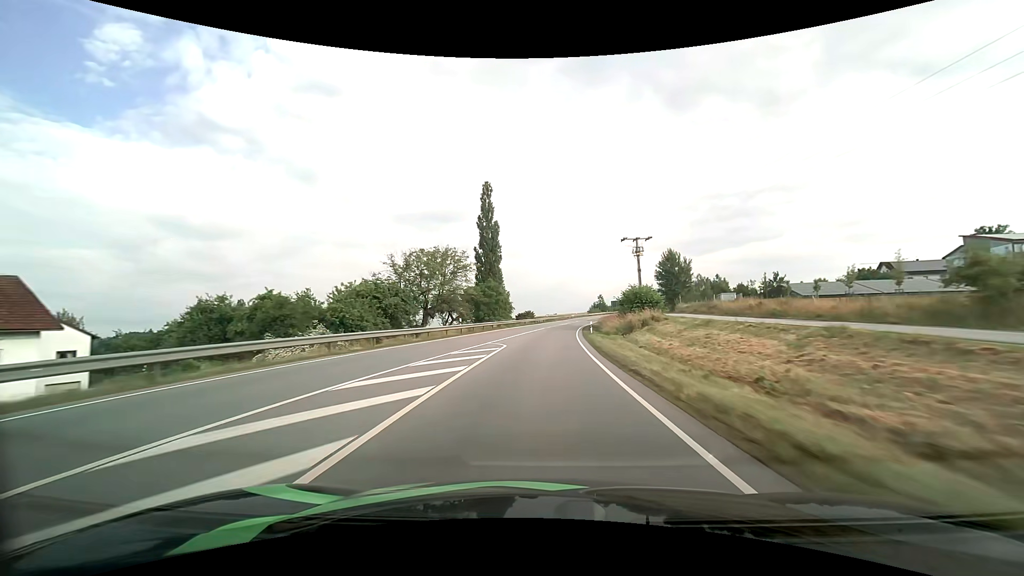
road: primary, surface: asphalt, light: Day
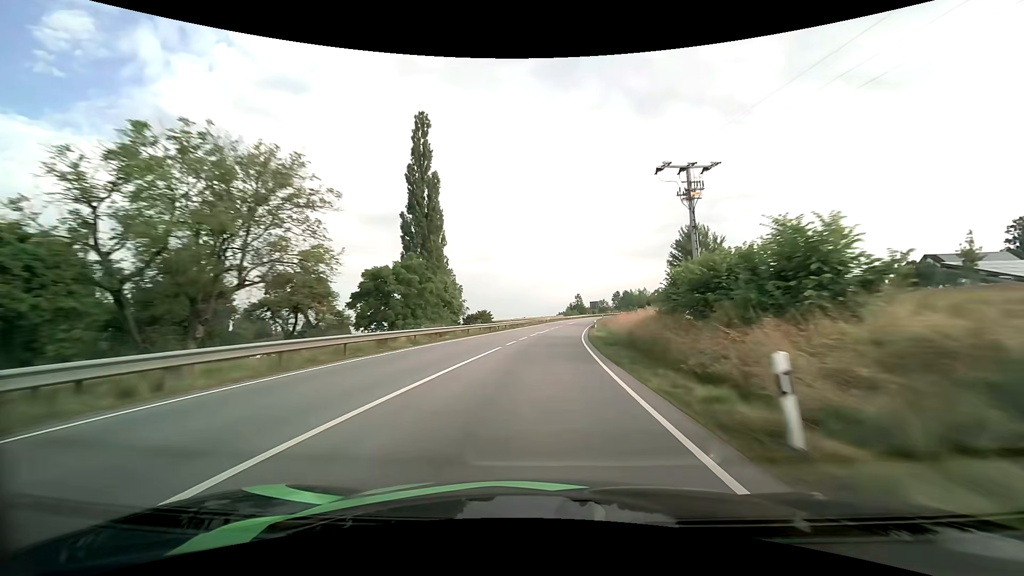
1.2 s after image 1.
(+1.0, +33.4) m; +3°
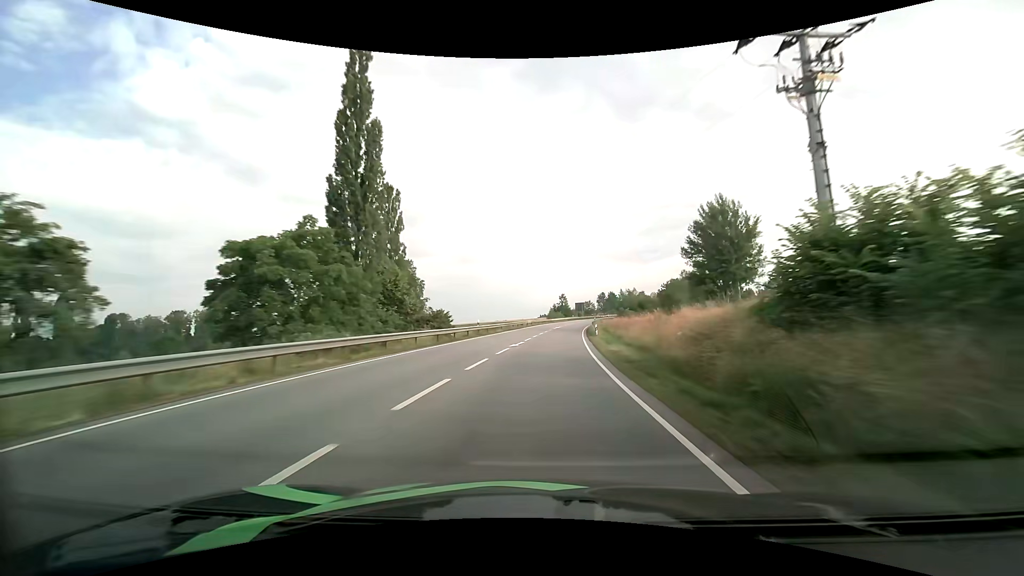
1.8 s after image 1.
(+0.3, +16.6) m; +2°
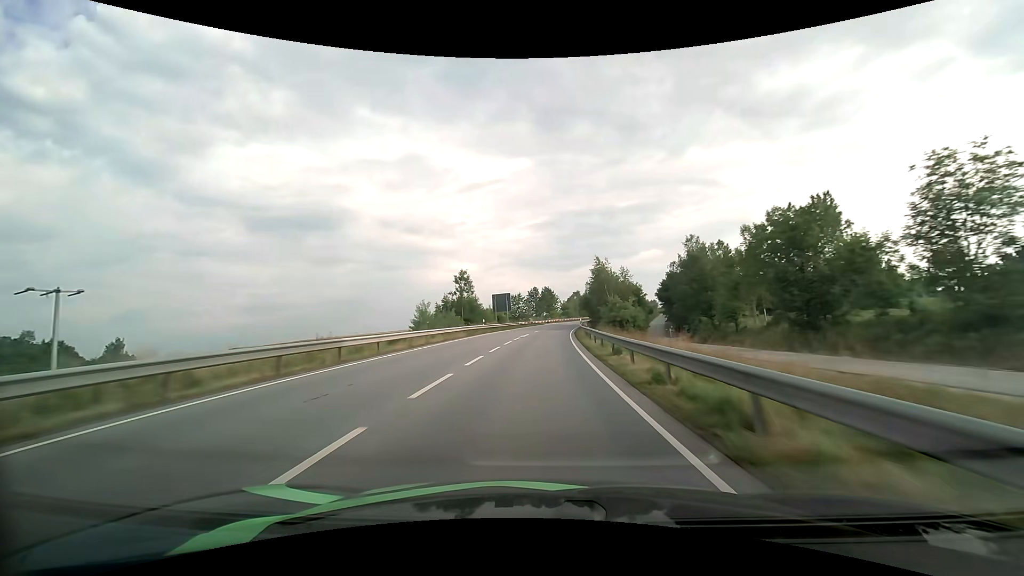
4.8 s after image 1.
(+6.5, +82.6) m; +9°
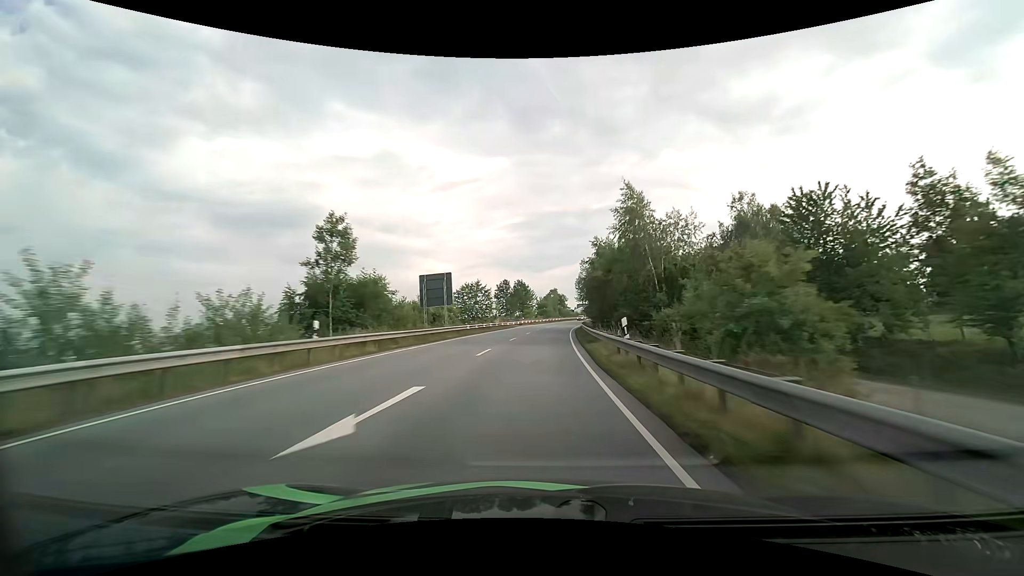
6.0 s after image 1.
(+0.8, +33.2) m; +3°
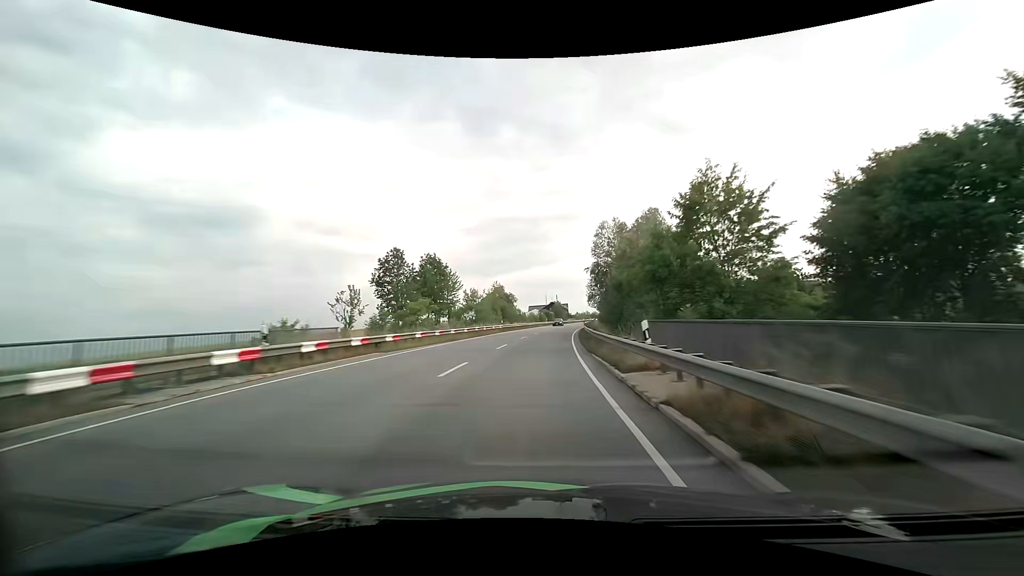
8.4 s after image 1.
(+3.4, +66.3) m; +6°
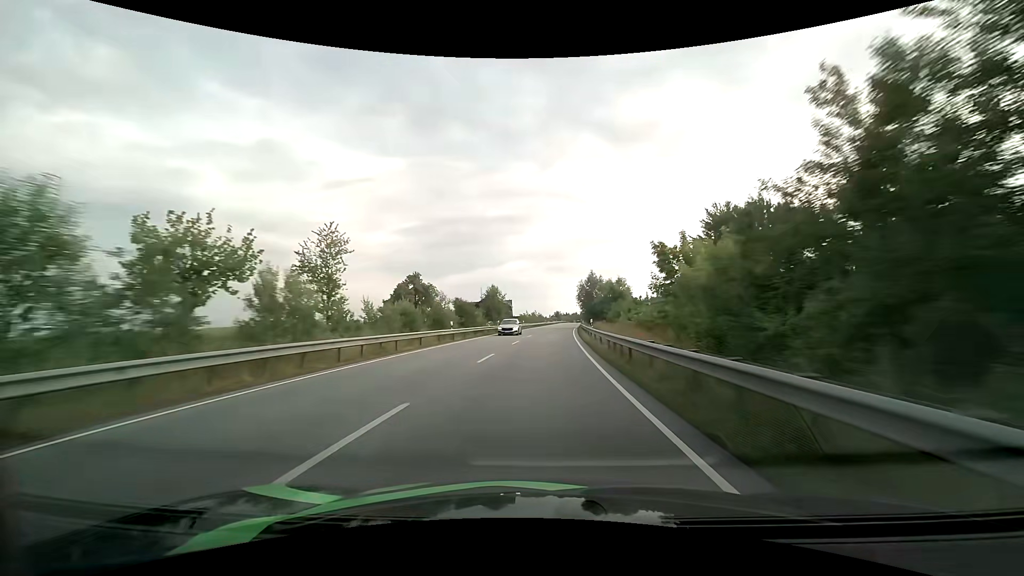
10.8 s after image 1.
(+3.7, +66.5) m; +7°
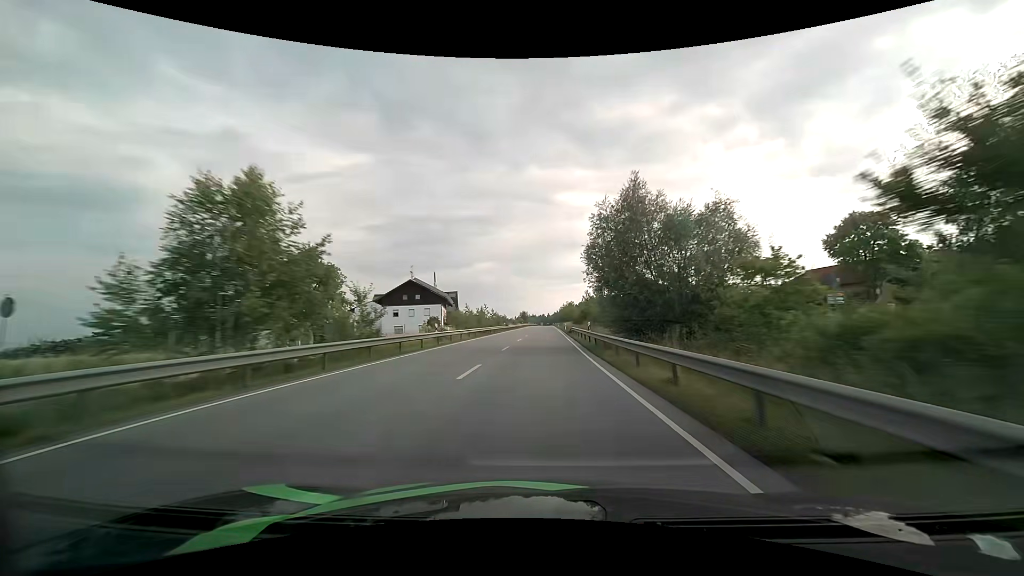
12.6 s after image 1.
(+1.8, +51.3) m; +4°
(0, +10) (0, +20) (0, +30) (+1, +40) (+1, +50) (+1, +60) (+1, +70) (+2, +80) (+2, +90) (+2, +100) m
